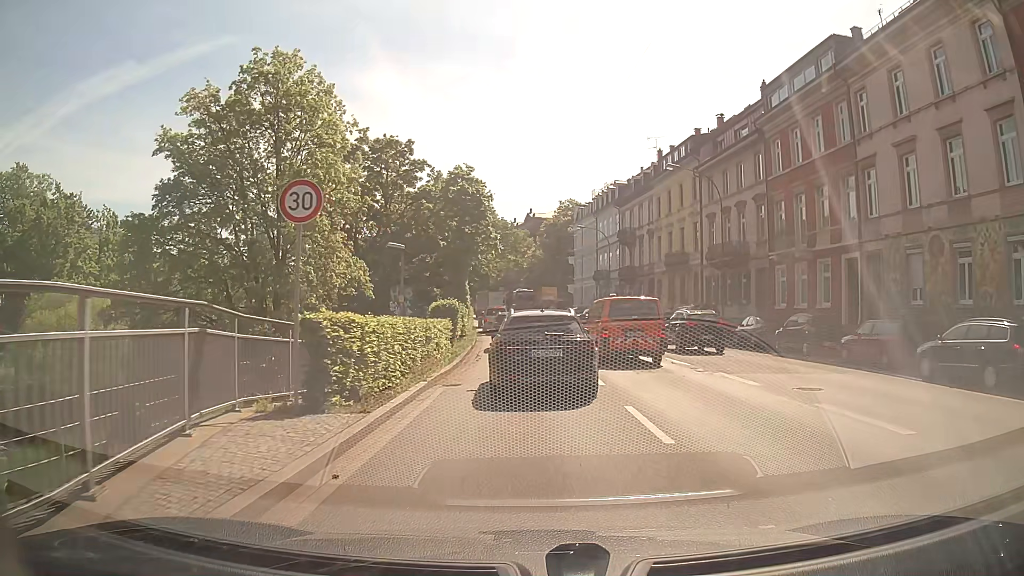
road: primary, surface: asphalt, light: Day
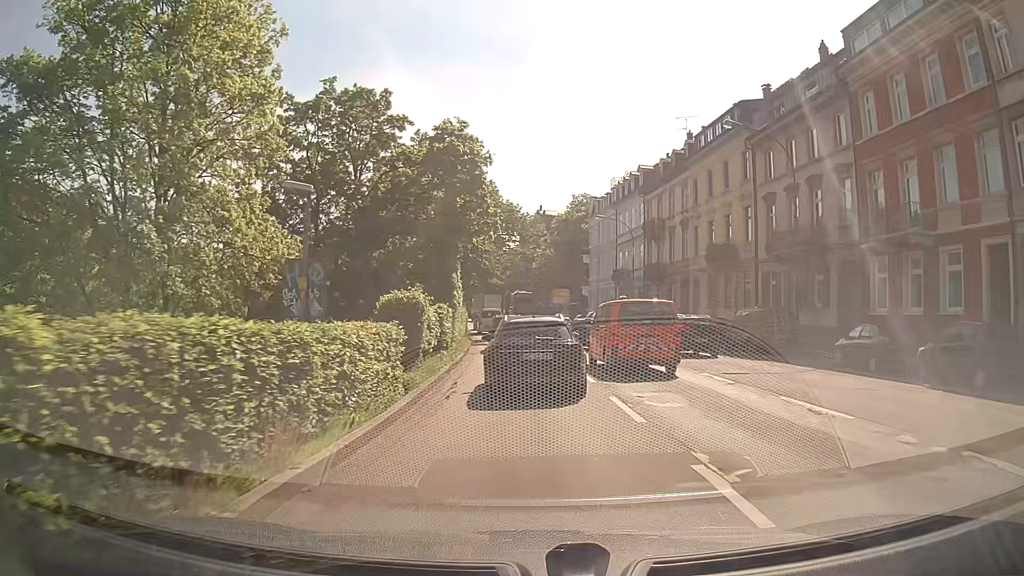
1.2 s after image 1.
(0.0, +10.2) m; 0°
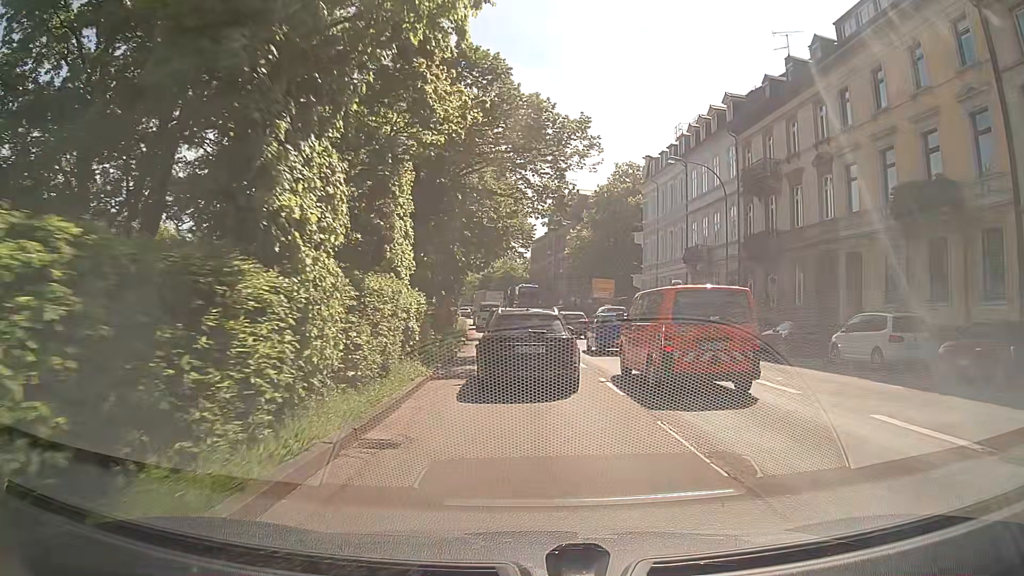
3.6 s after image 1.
(-0.5, +21.3) m; -3°
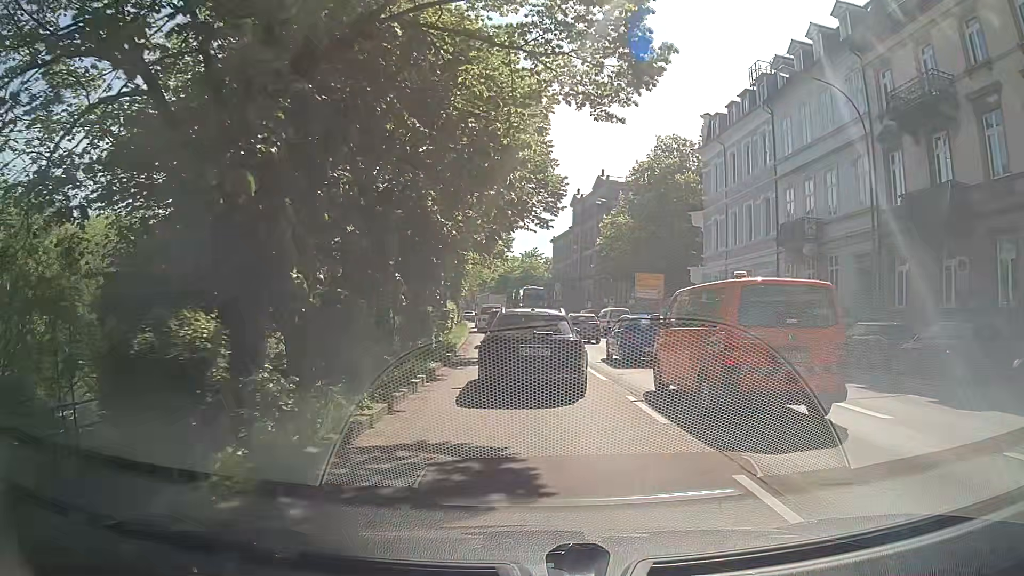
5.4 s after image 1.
(-0.3, +14.8) m; -2°
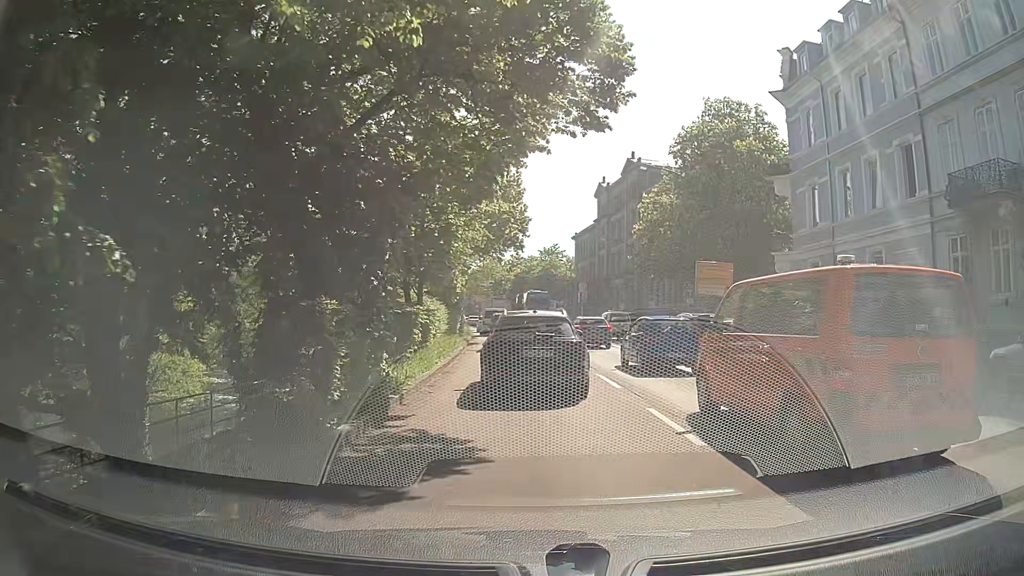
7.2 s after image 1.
(-0.1, +13.2) m; 0°
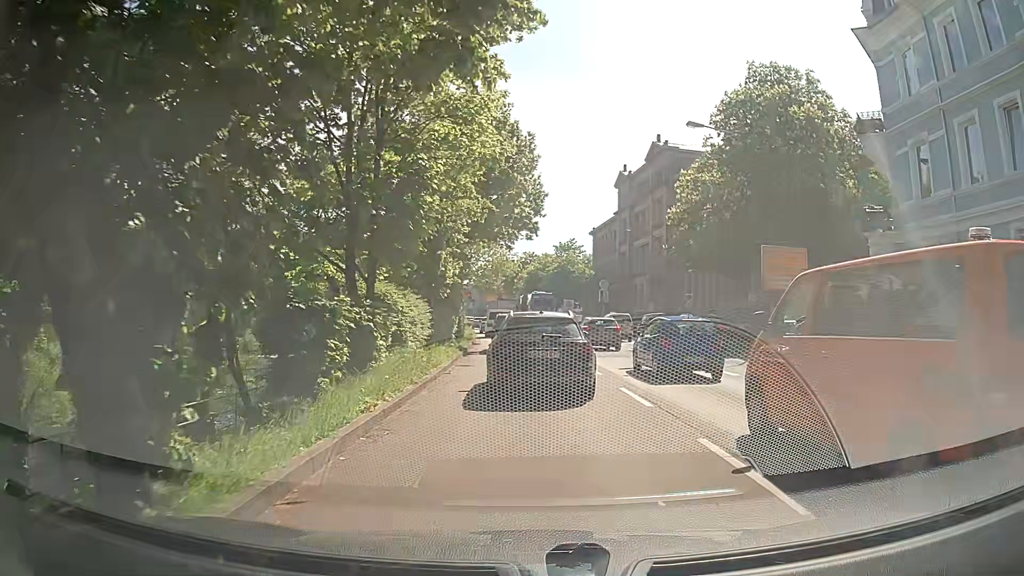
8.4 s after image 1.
(-0.3, +8.7) m; -4°
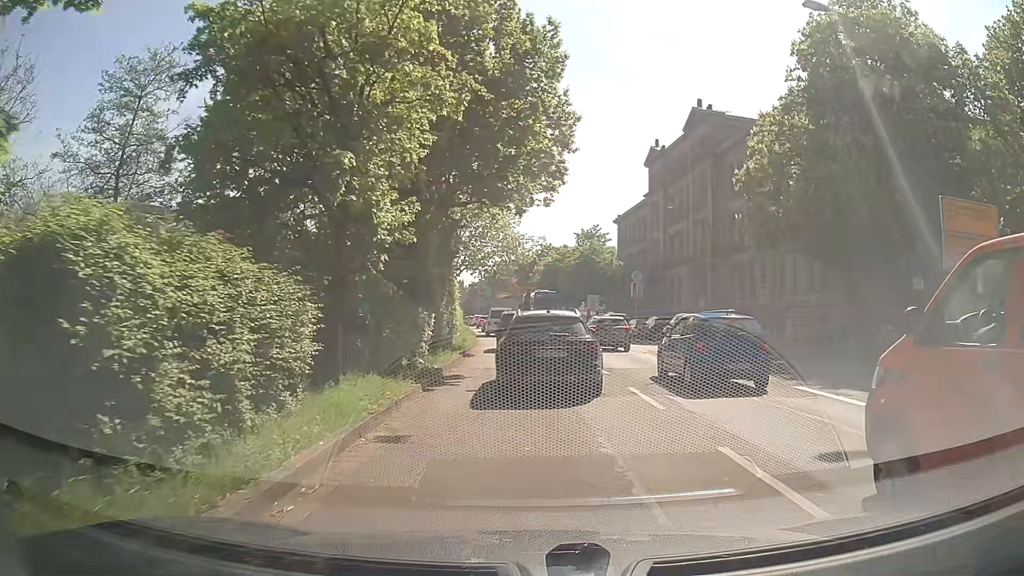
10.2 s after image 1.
(+0.1, +12.5) m; +1°
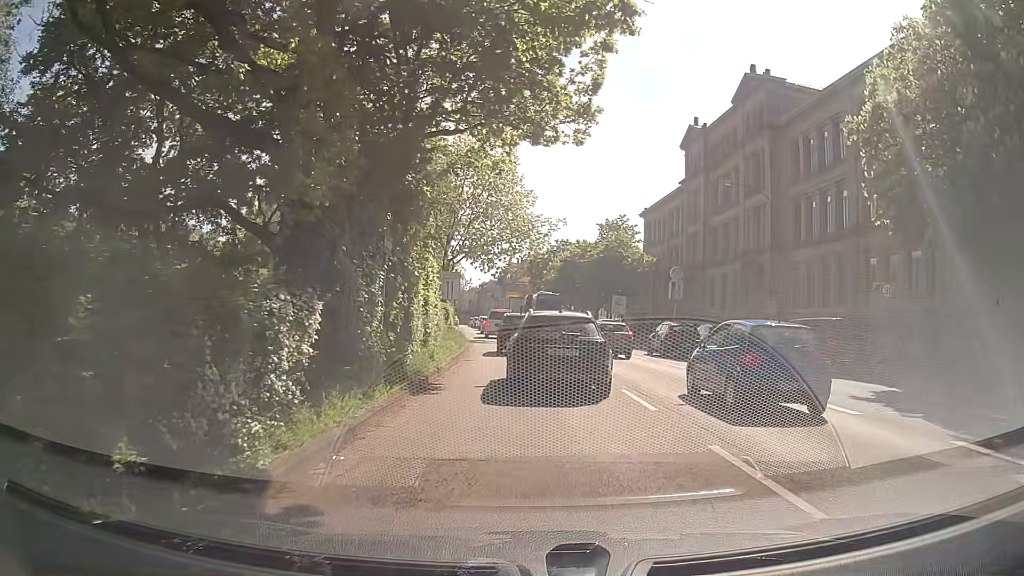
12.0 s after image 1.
(-0.3, +11.5) m; -1°
